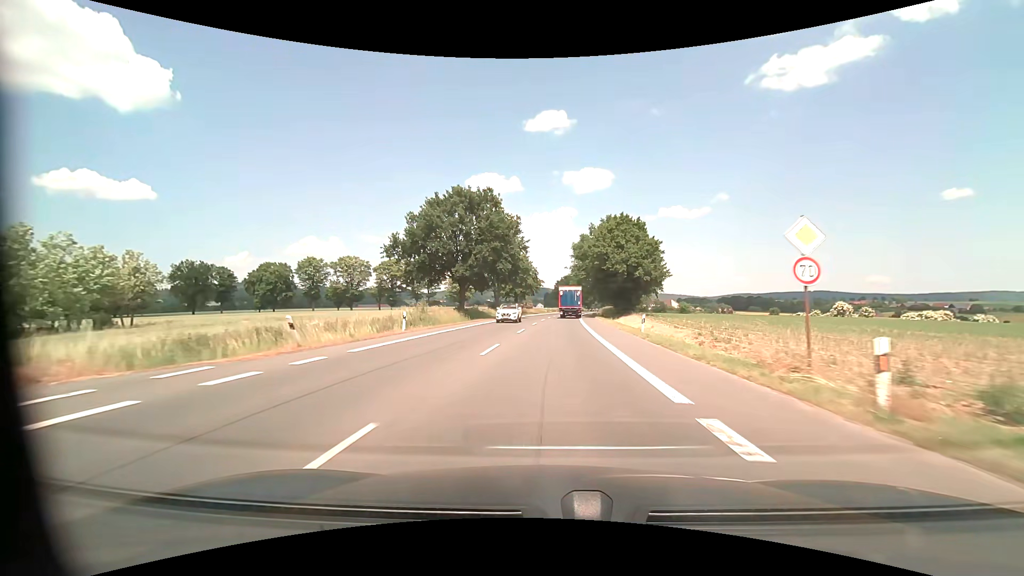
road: primary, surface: asphalt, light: Day
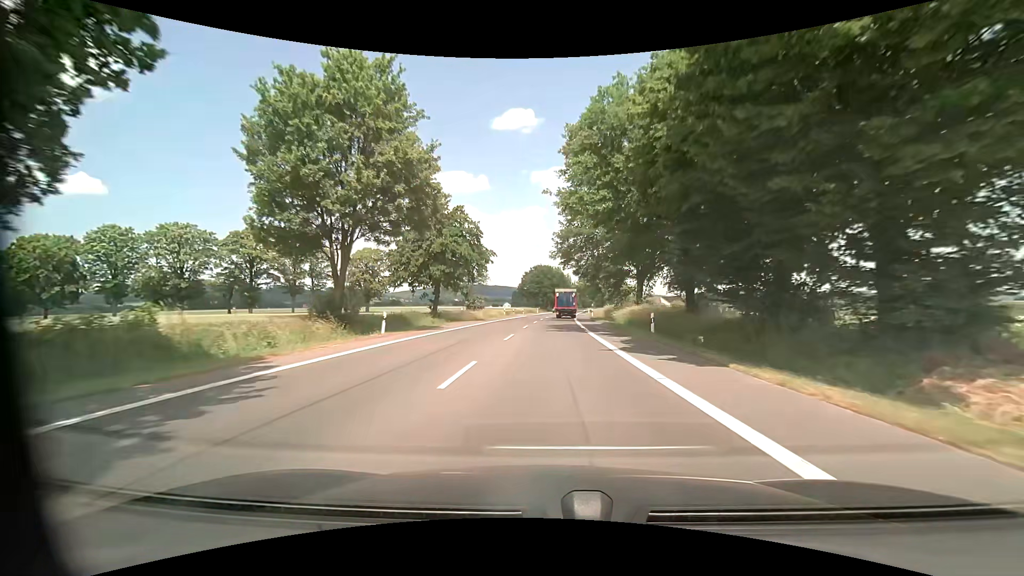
(+1.4, +53.2) m; +4°
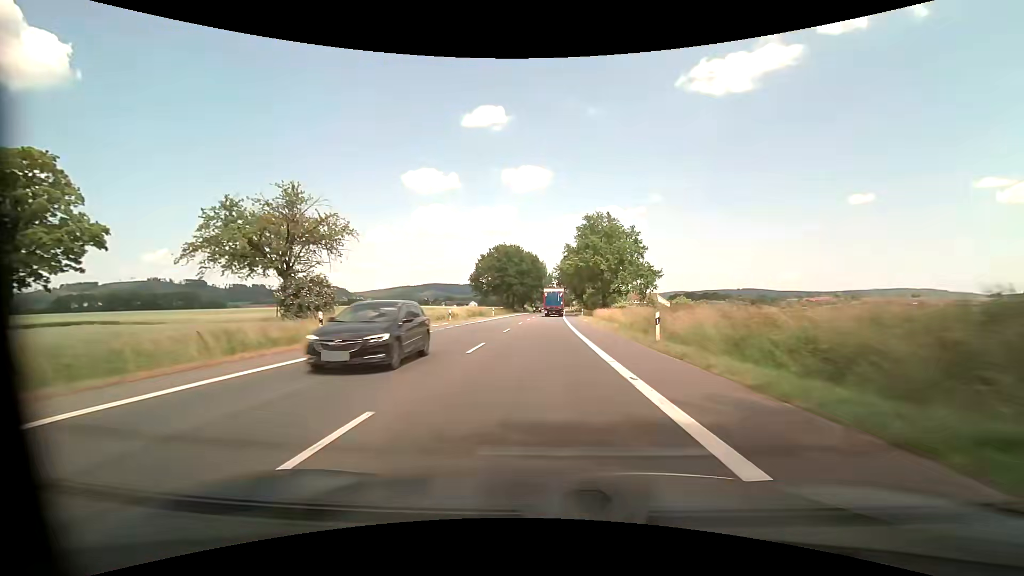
(+1.3, +53.2) m; +3°
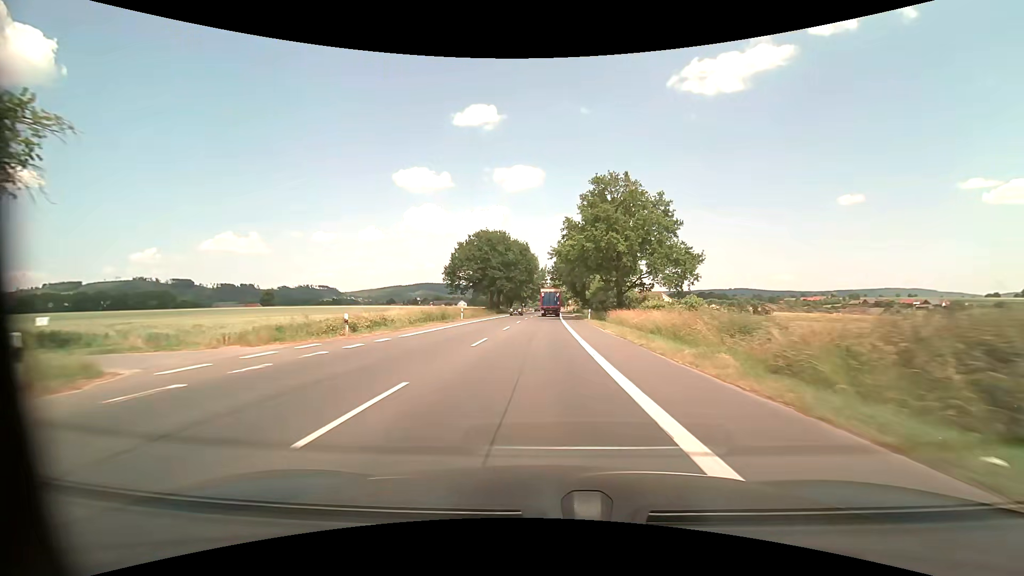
(+0.1, +21.4) m; +1°
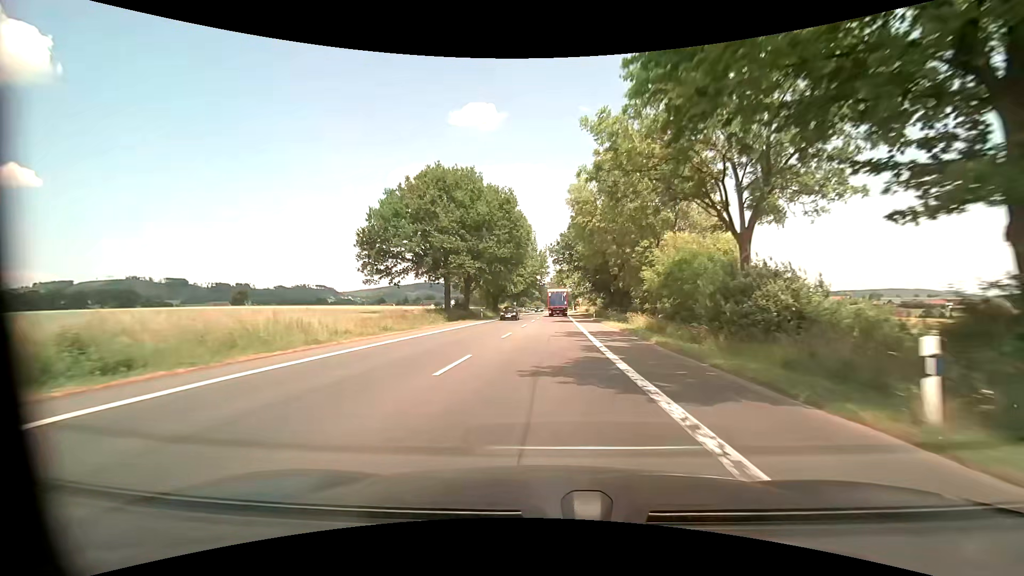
(+0.1, +42.8) m; 0°
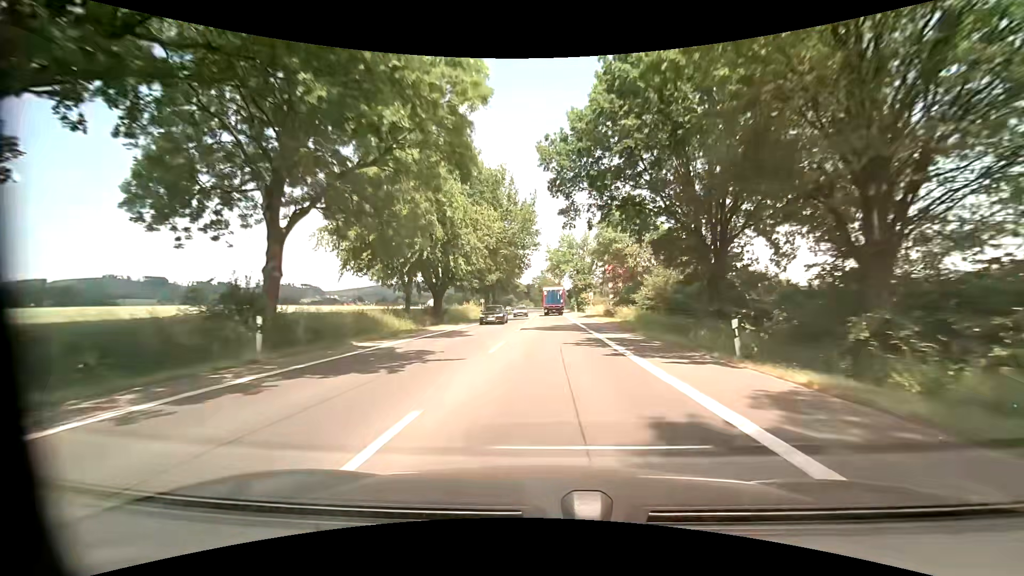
(+0.4, +42.9) m; +1°
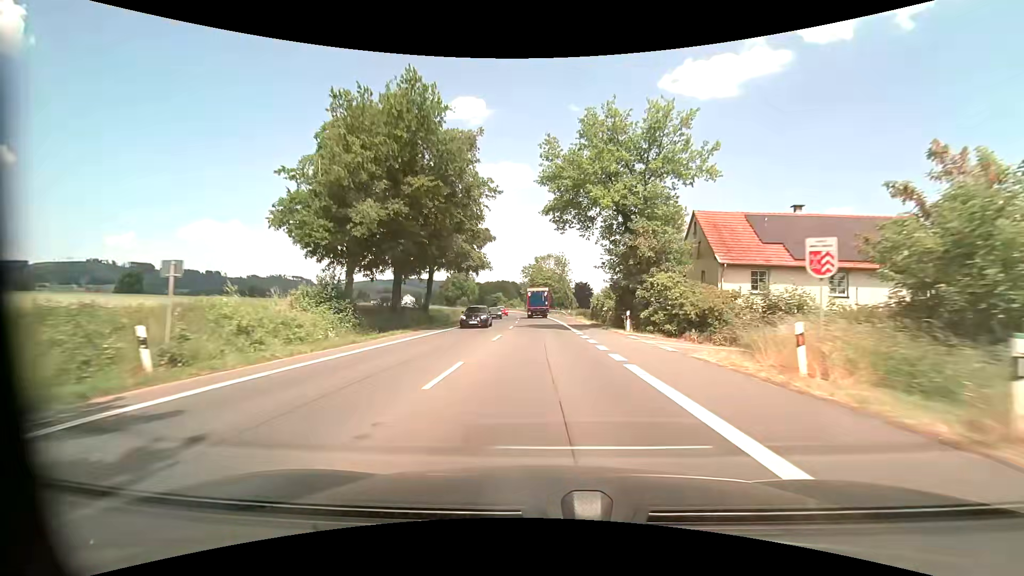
(+0.5, +53.8) m; +1°
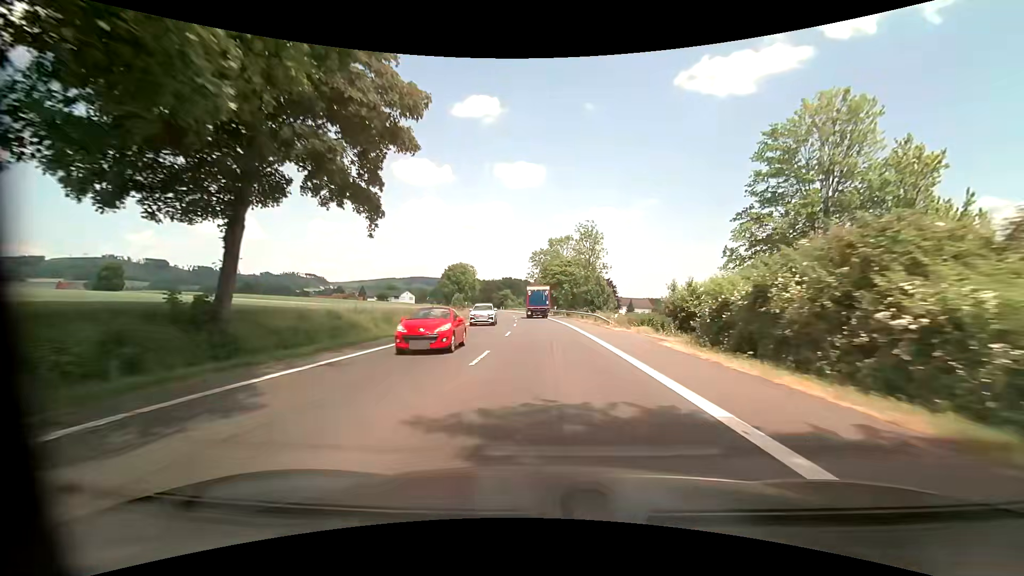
(-0.3, +32.3) m; -1°
(0, +10) (0, +20) (0, +30) (-1, +40) (-1, +50) (-2, +60) (-2, +70) (-3, +80) (-4, +90) (-5, +100) m
